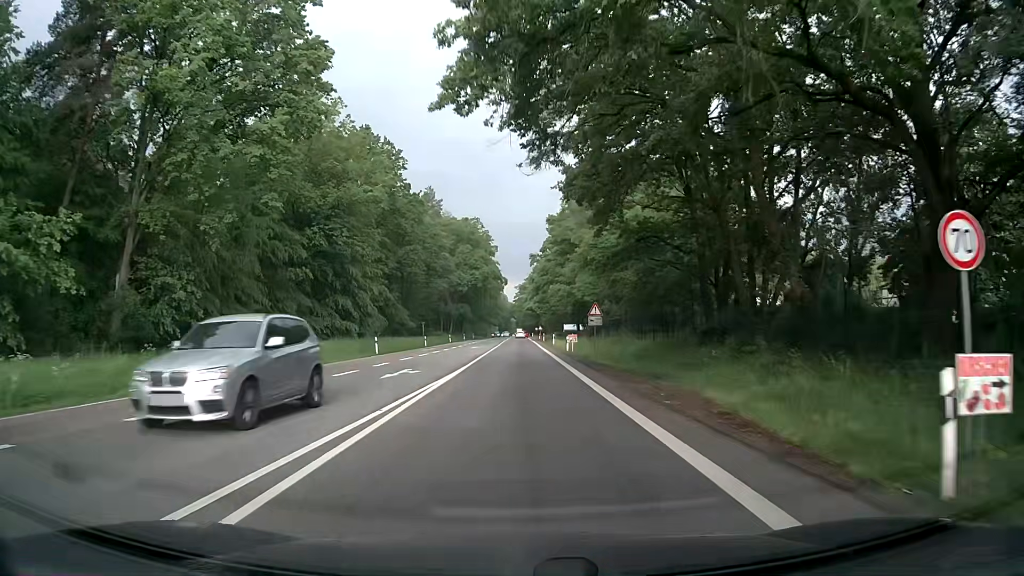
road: secondary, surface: asphalt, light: Day
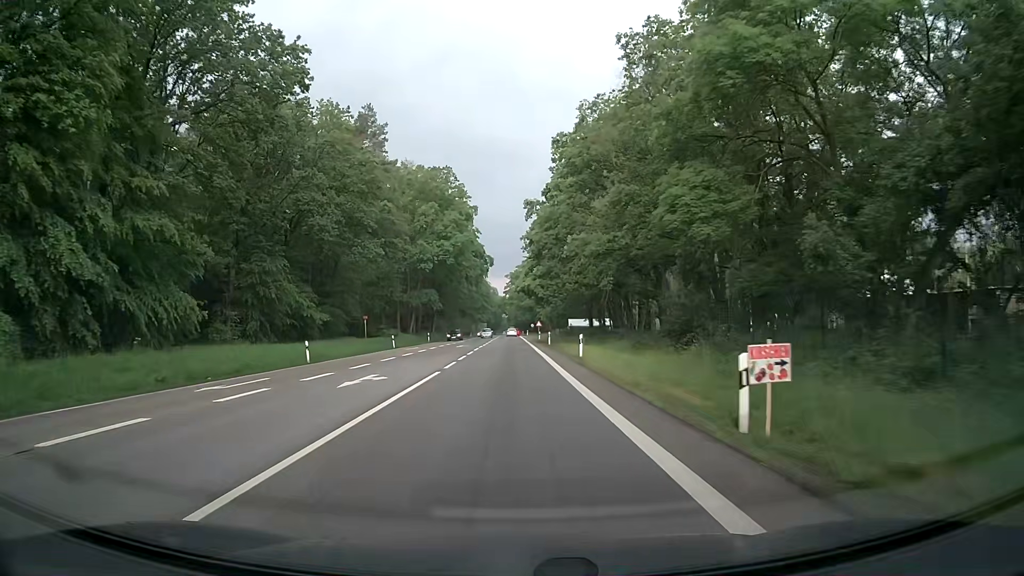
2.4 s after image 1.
(+0.3, +39.7) m; 0°
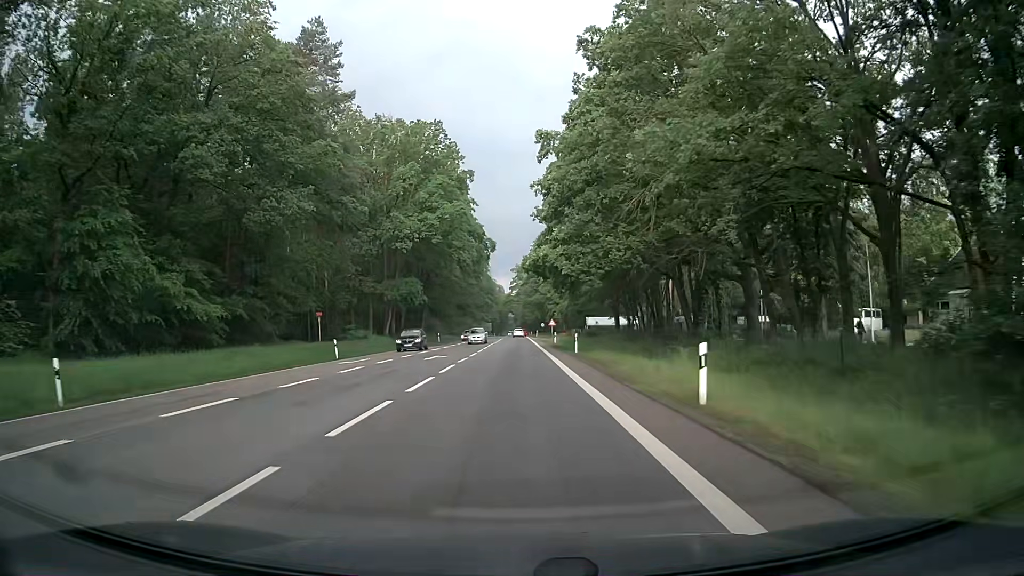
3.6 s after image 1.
(0.0, +21.0) m; 0°
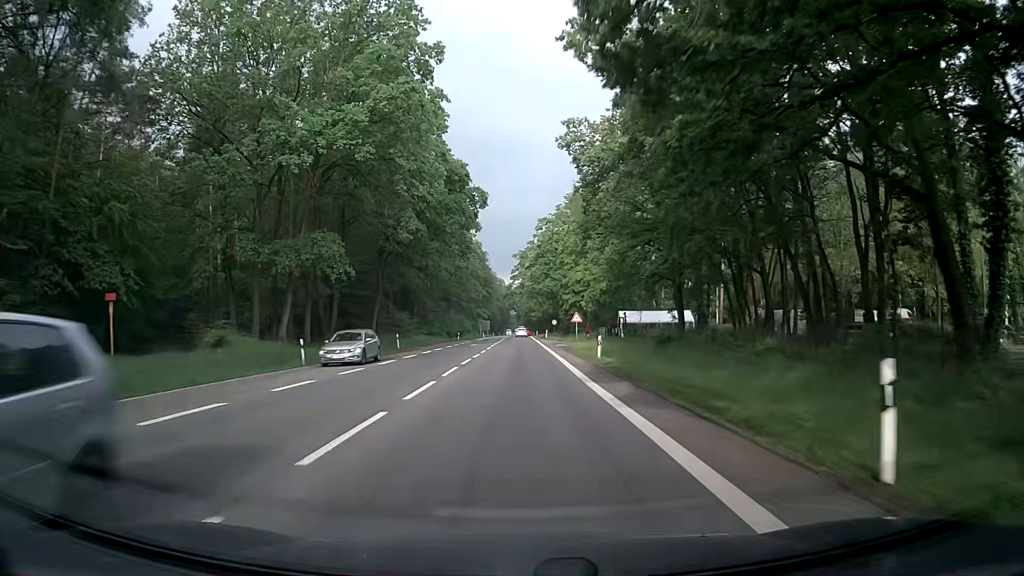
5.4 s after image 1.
(-0.2, +32.1) m; -1°
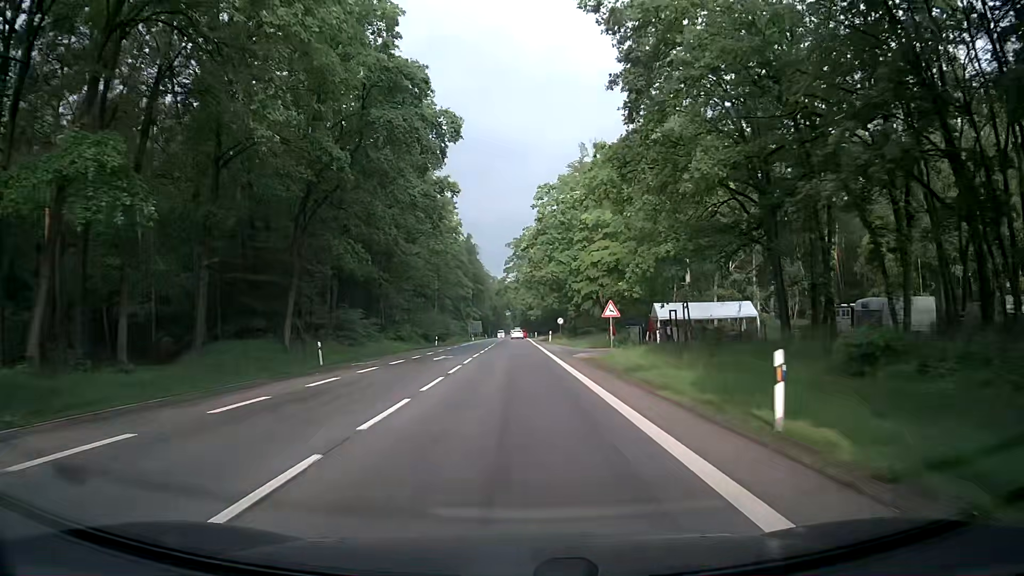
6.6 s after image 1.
(+0.2, +21.7) m; +1°
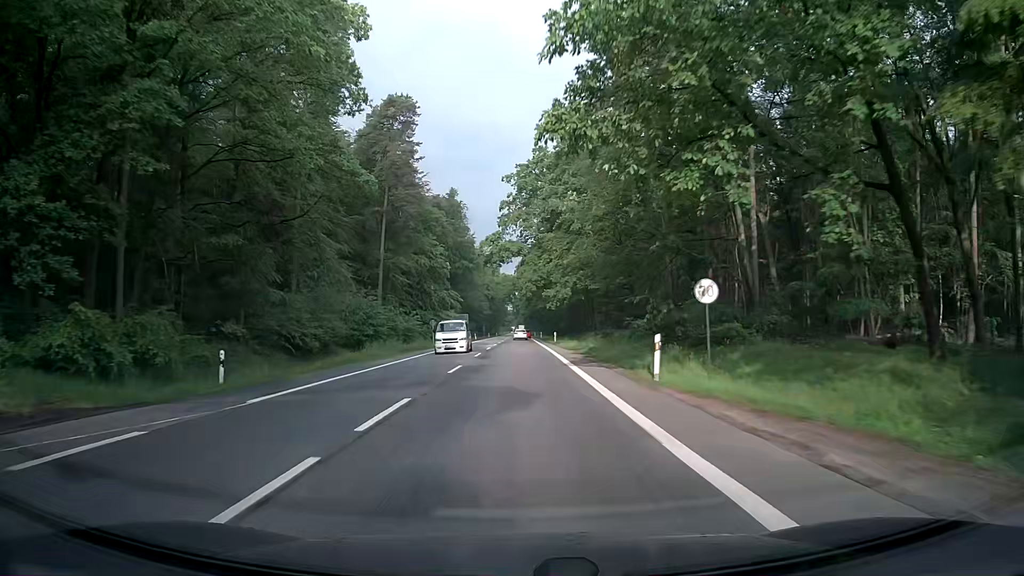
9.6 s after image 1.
(+0.1, +54.8) m; 0°
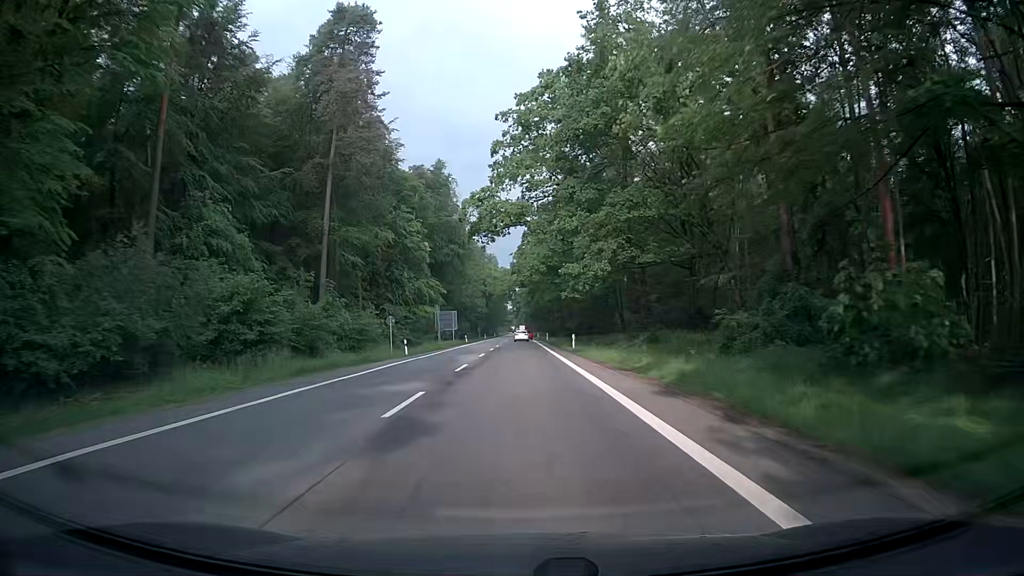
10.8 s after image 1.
(0.0, +22.1) m; +1°
(0, +10) (0, +20) (0, +30) (0, +40) (-1, +50) (-1, +60) (-1, +70) (-1, +80) (-1, +90) (-1, +100) m
